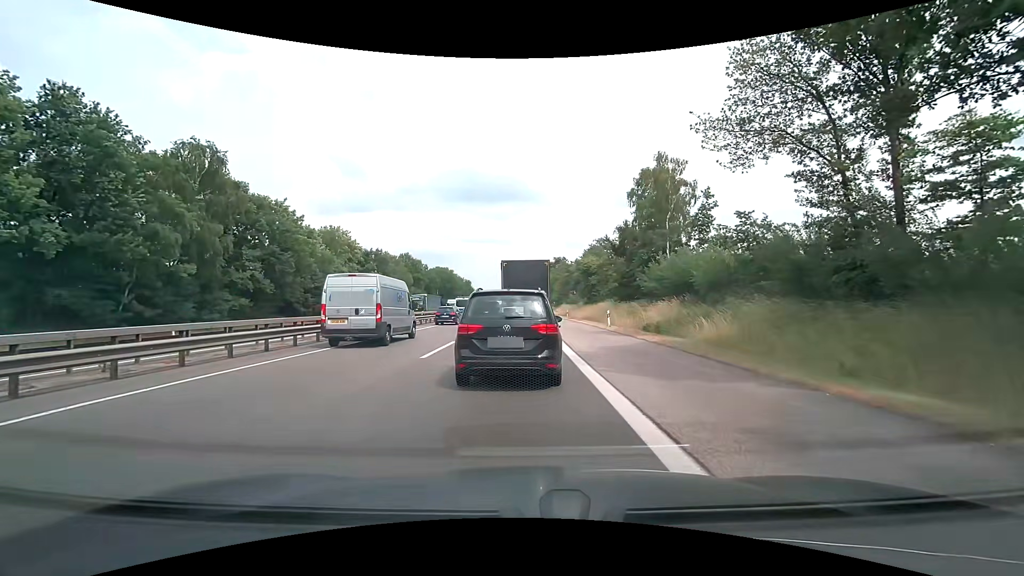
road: motorway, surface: asphalt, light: Day
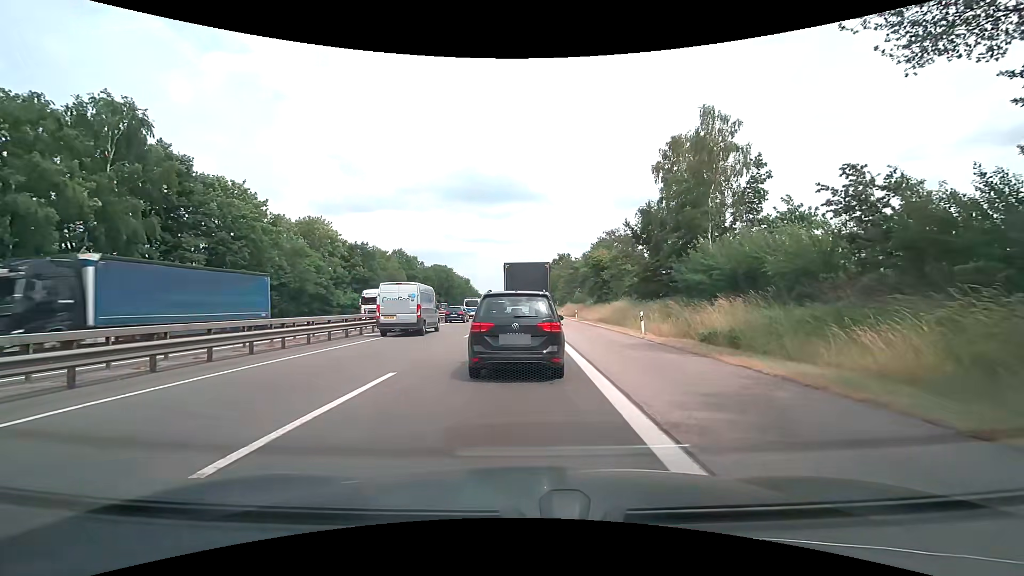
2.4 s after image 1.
(0.0, +9.1) m; -1°
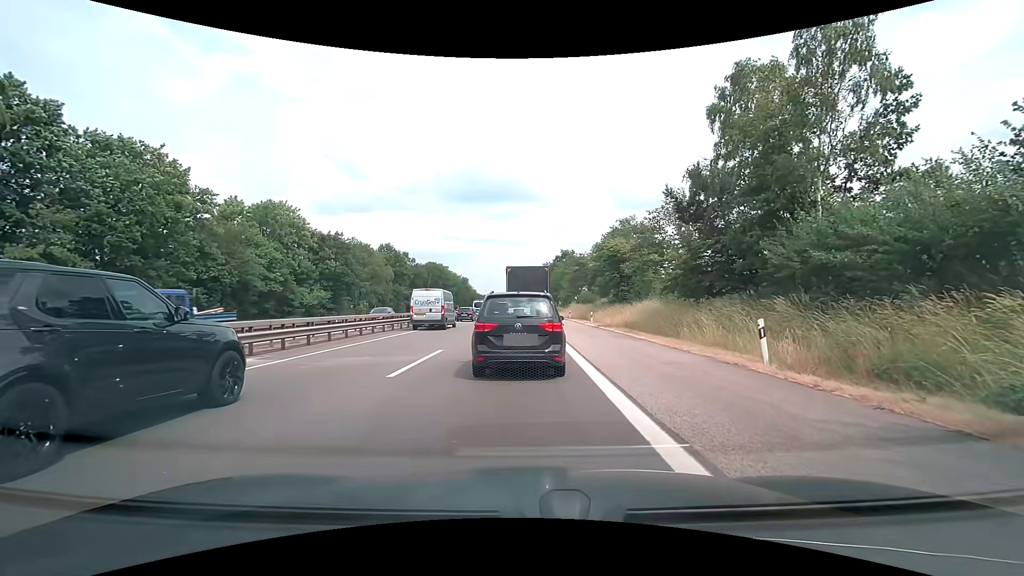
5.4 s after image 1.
(+0.2, +12.2) m; 0°
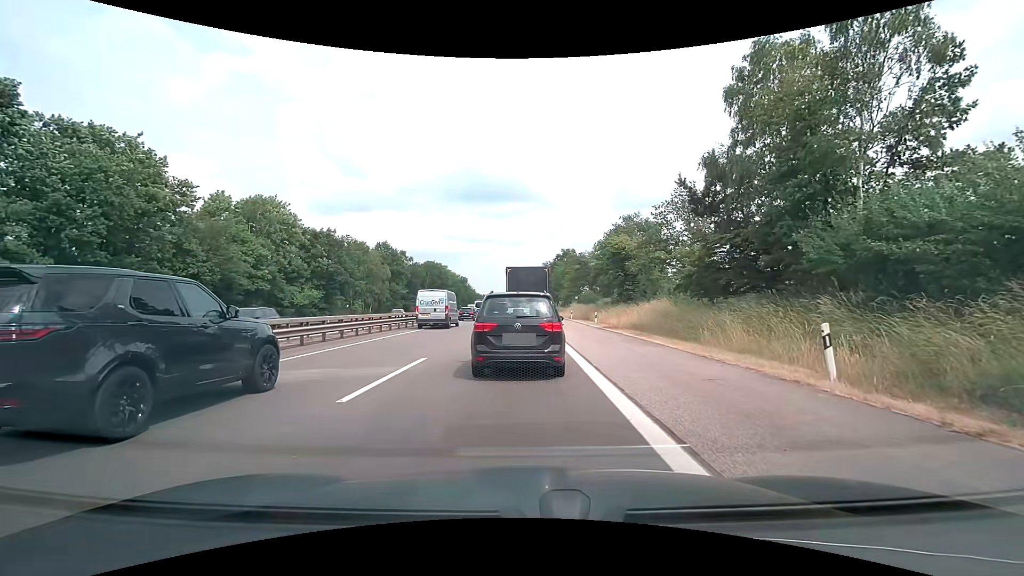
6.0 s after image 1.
(0.0, +2.6) m; +1°
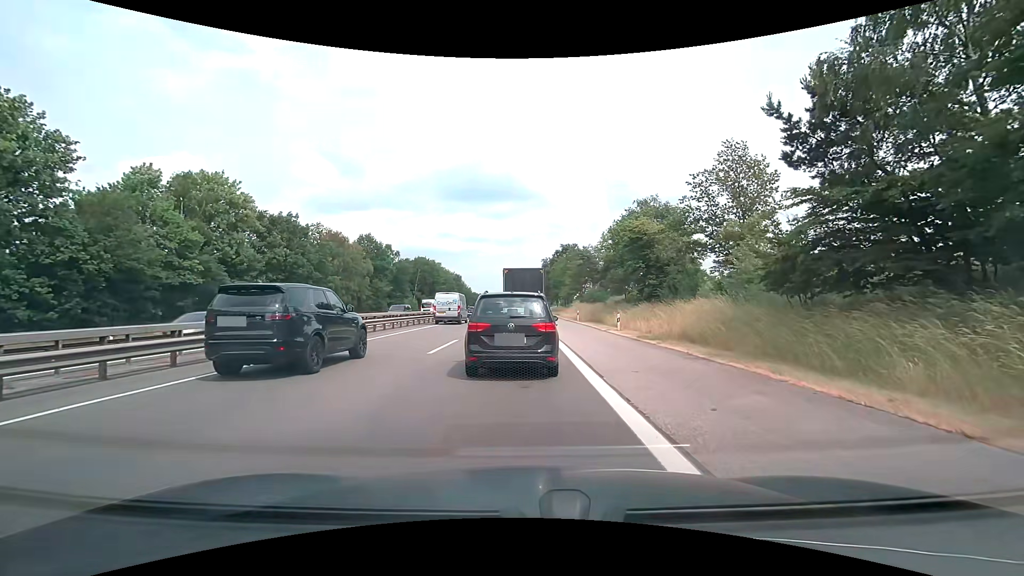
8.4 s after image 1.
(0.0, +10.6) m; 0°
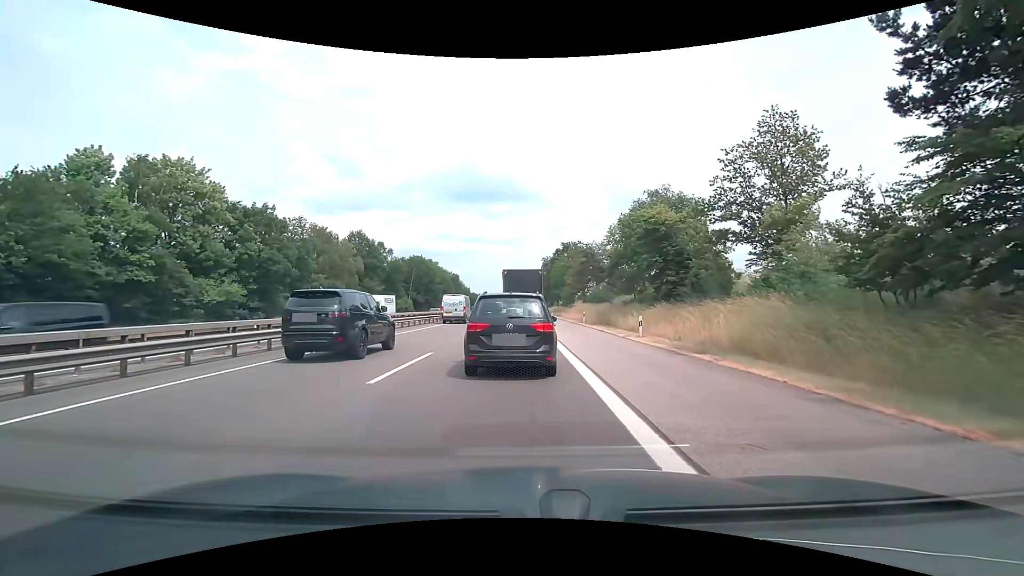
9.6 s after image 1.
(0.0, +5.5) m; 0°
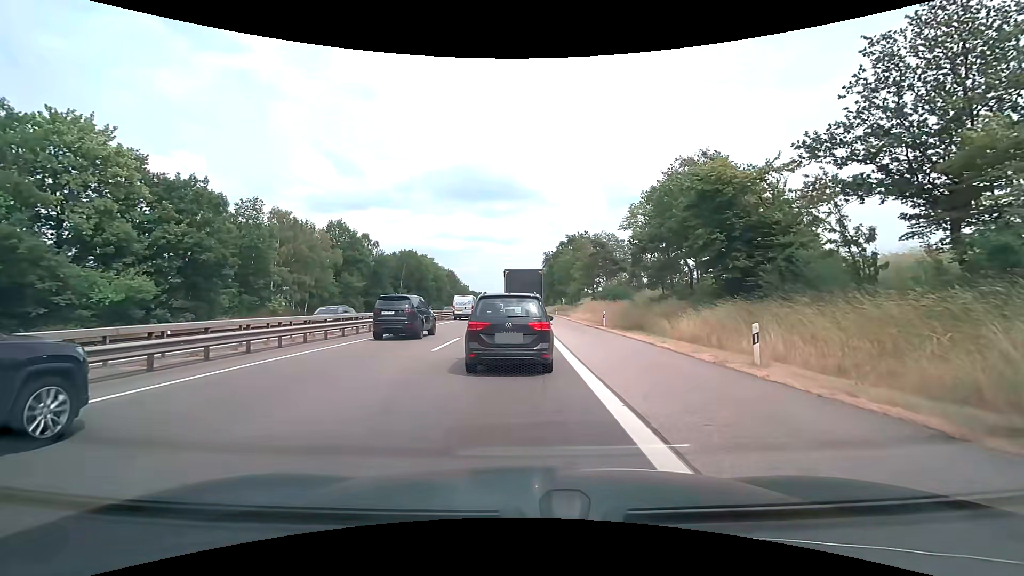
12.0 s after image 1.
(-0.1, +11.3) m; 0°
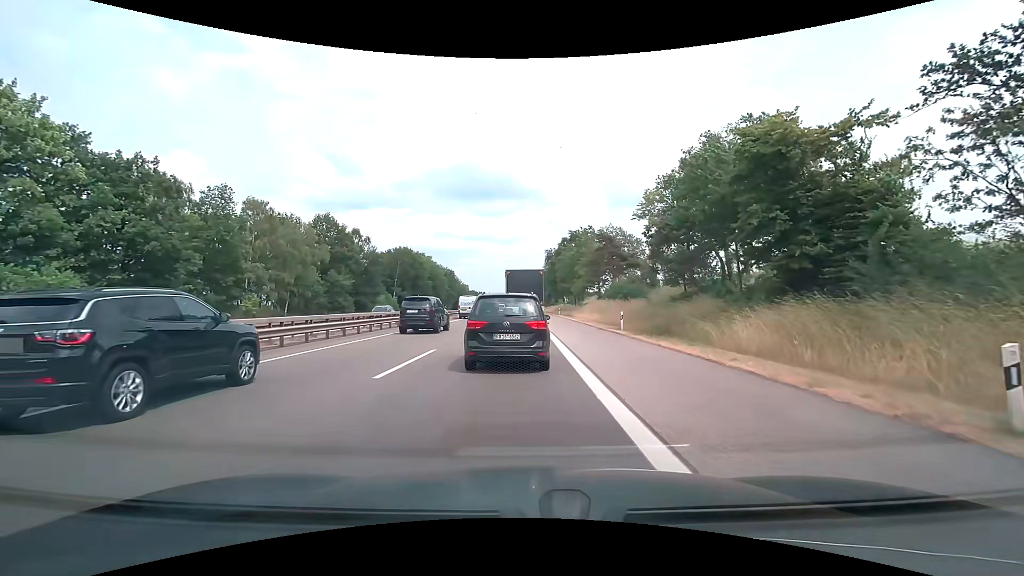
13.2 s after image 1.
(0.0, +5.9) m; 0°
(0, +10) (0, +20) (0, +30) (0, +40) (0, +50) (0, +60) (0, +70) (0, +80) (0, +90) (0, +100) m
